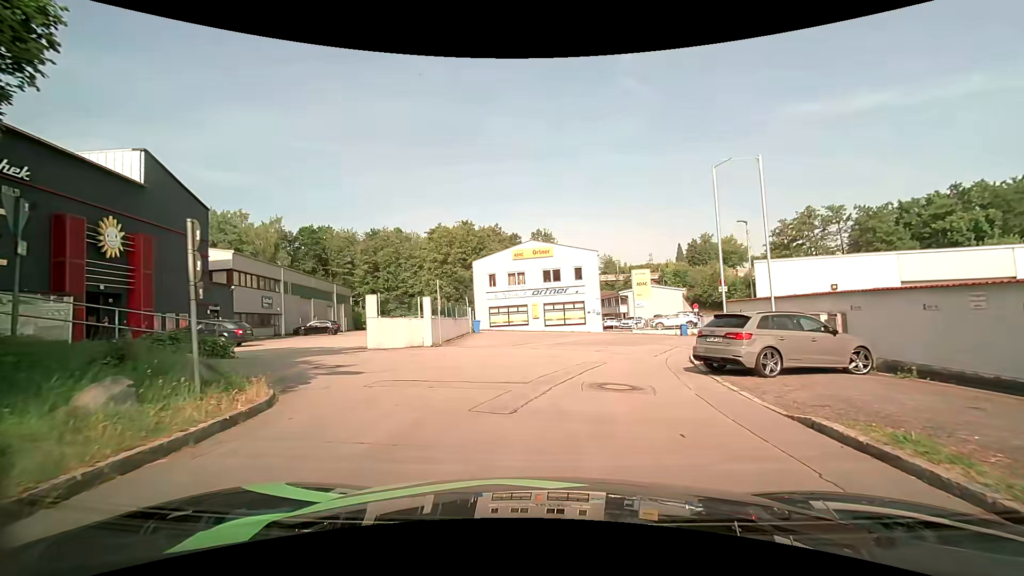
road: residential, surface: asphalt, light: Day
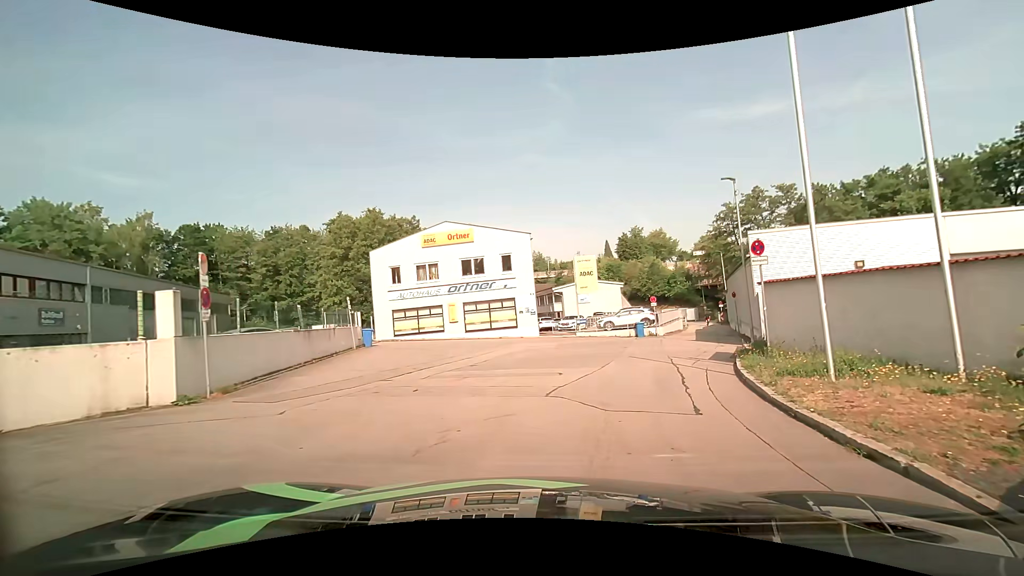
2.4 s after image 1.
(+0.8, +10.9) m; +7°
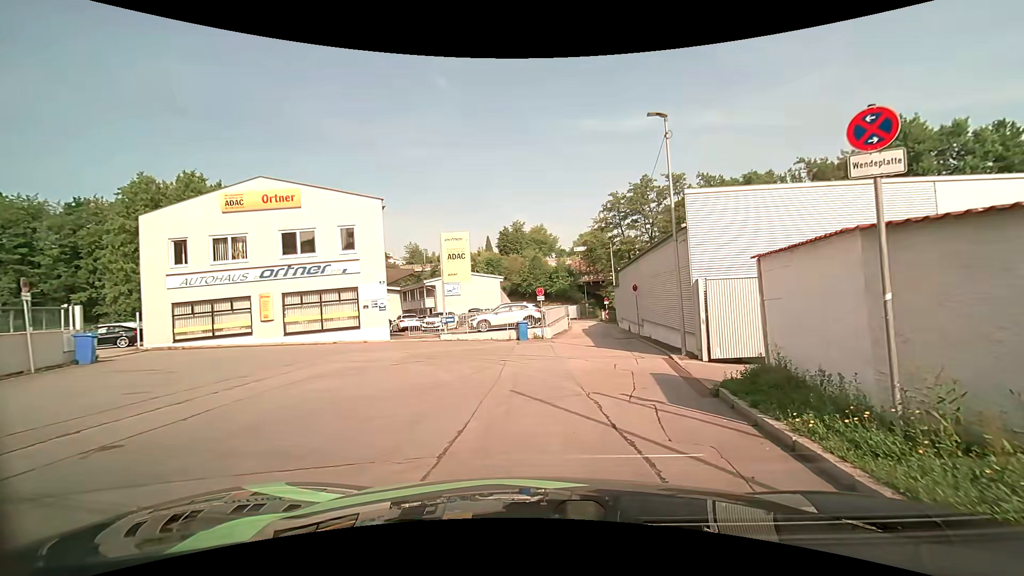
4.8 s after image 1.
(+1.4, +9.0) m; +15°
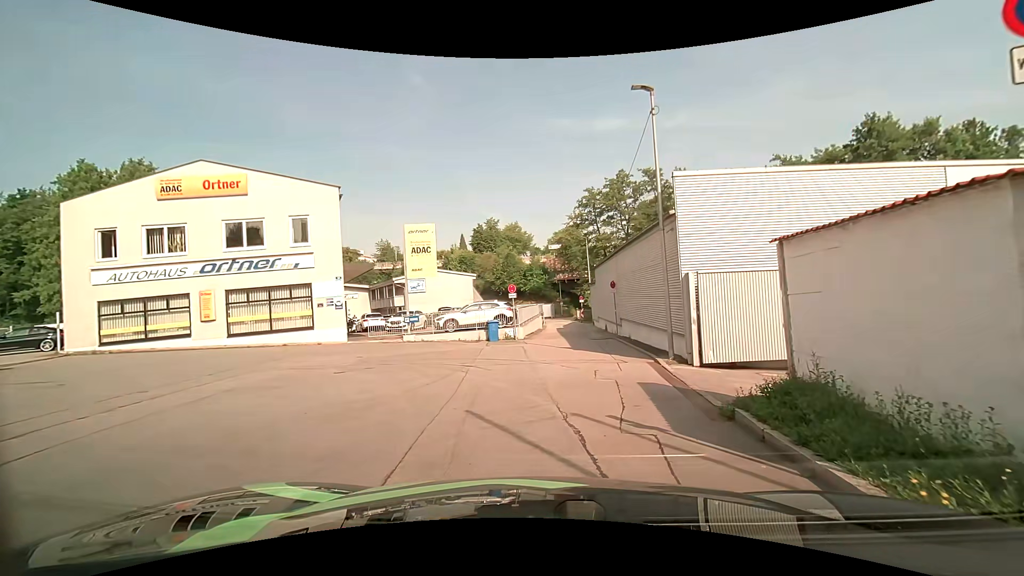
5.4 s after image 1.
(+0.1, +2.1) m; +3°
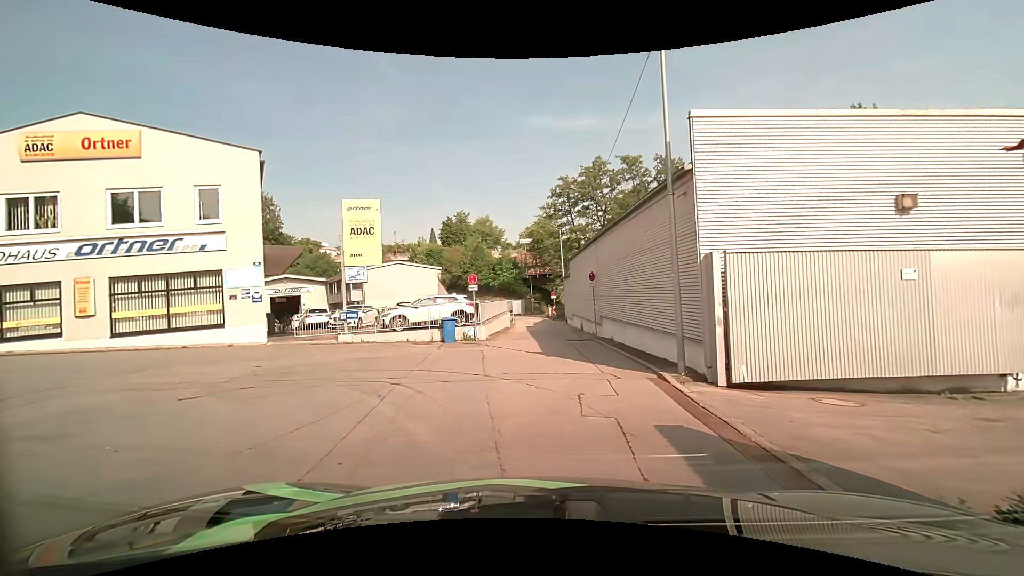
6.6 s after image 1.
(+0.2, +4.3) m; +4°
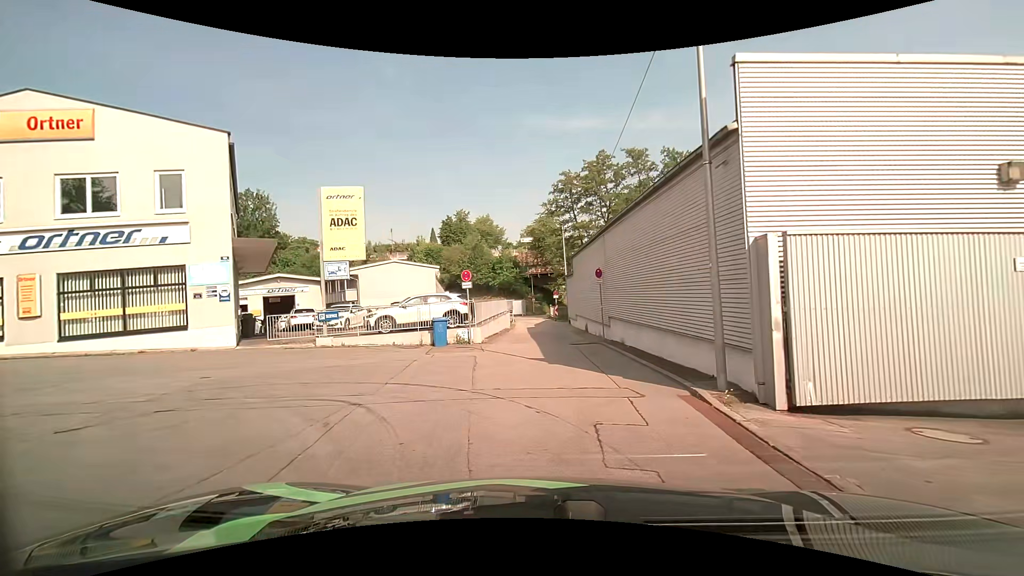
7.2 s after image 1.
(0.0, +2.2) m; 0°
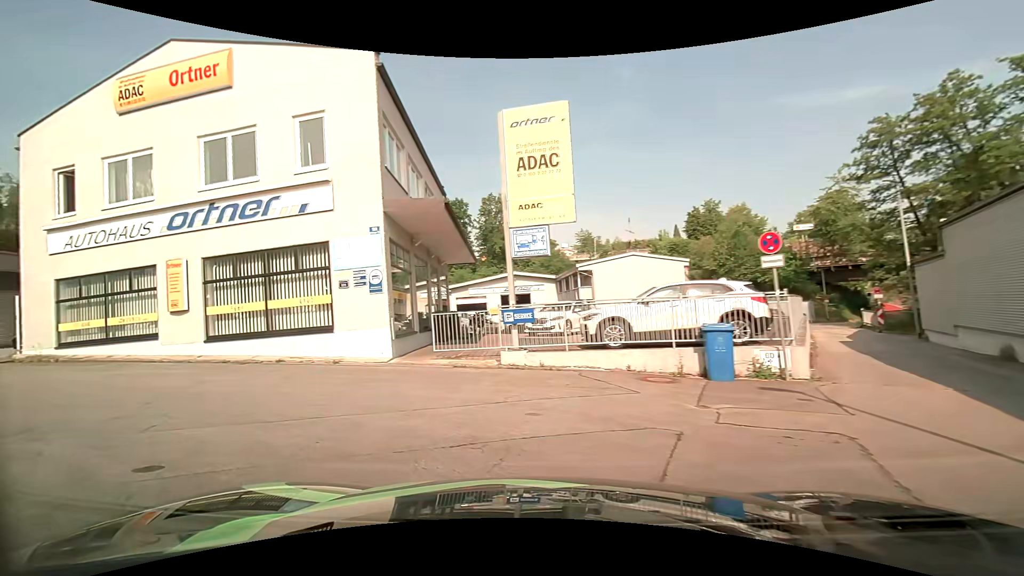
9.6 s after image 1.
(-1.4, +8.5) m; -27°
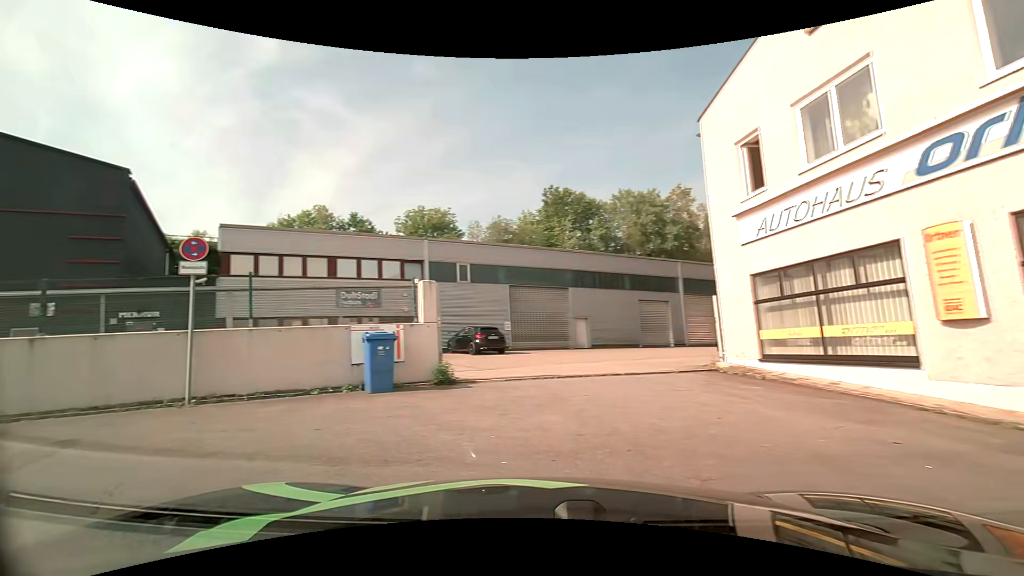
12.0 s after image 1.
(-3.5, +6.0) m; -67°
(-8, +4) (-17, +1) (-26, -3) (-35, -7) (-45, -11) (-54, -15) (-63, -19) (-71, -24) (-80, -29) (-90, -32) m
